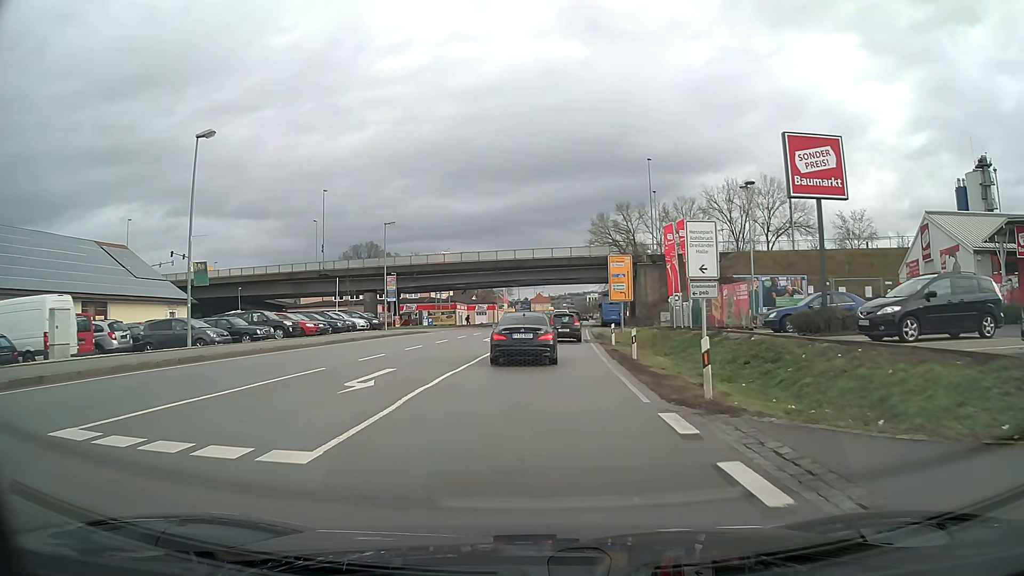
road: primary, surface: asphalt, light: Day
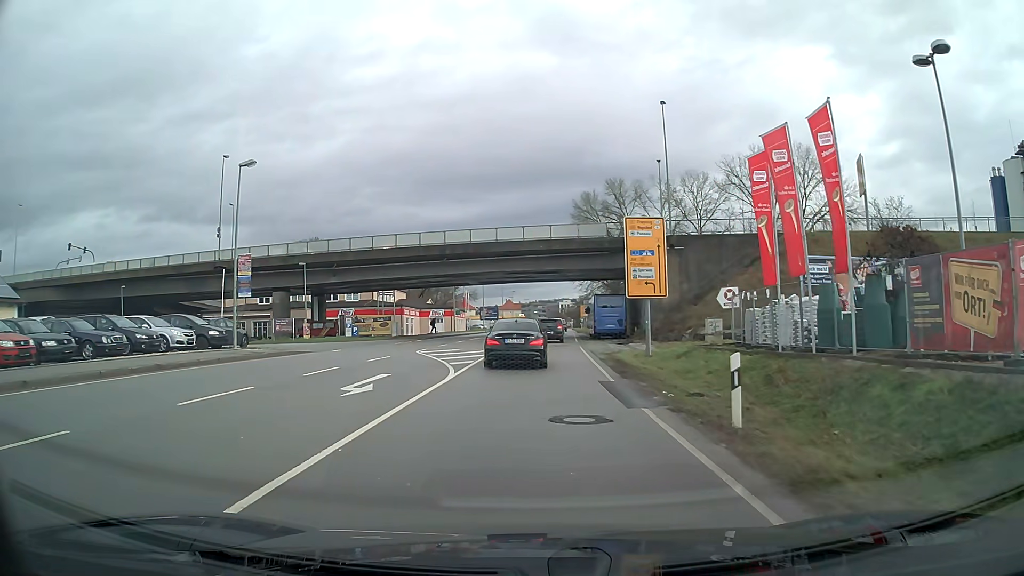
(+0.5, +21.8) m; +3°
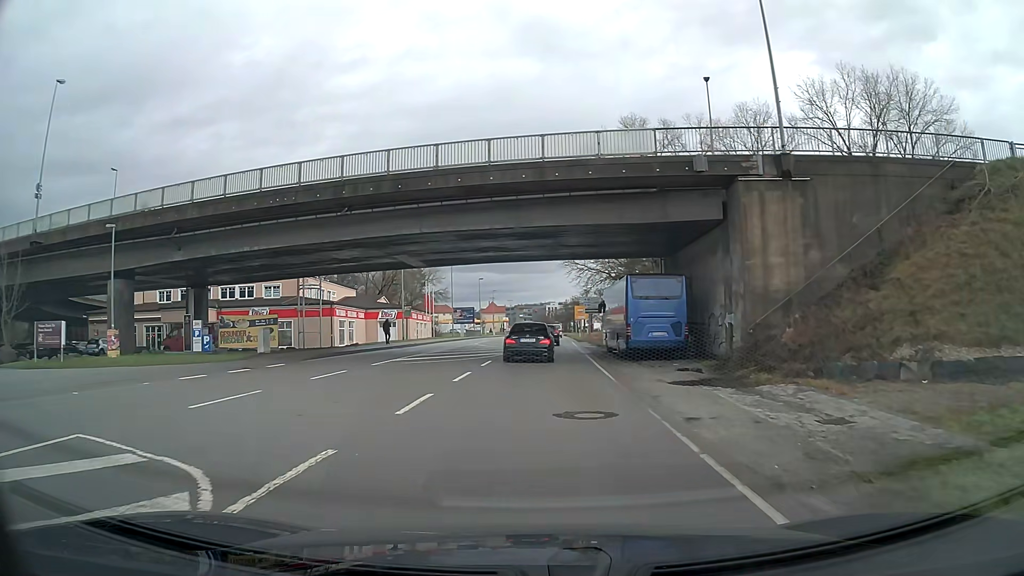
(+0.3, +25.2) m; +1°
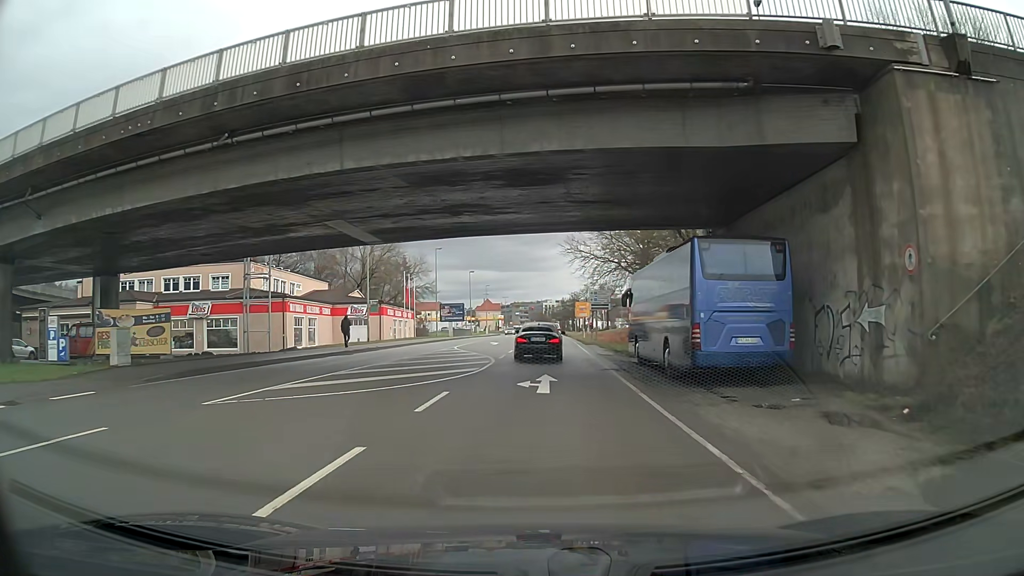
(0.0, +11.7) m; +1°
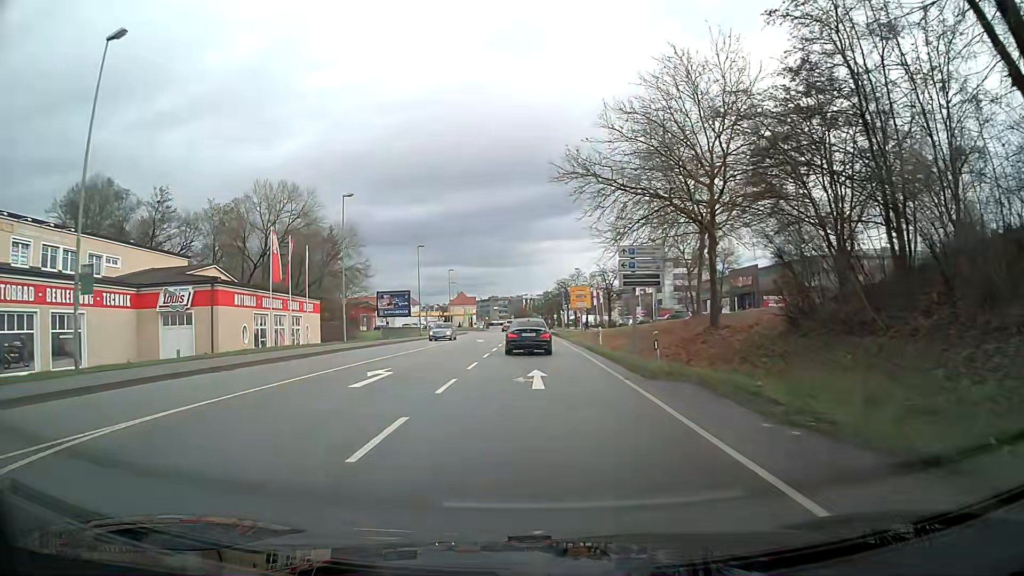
(+0.2, +31.7) m; +1°
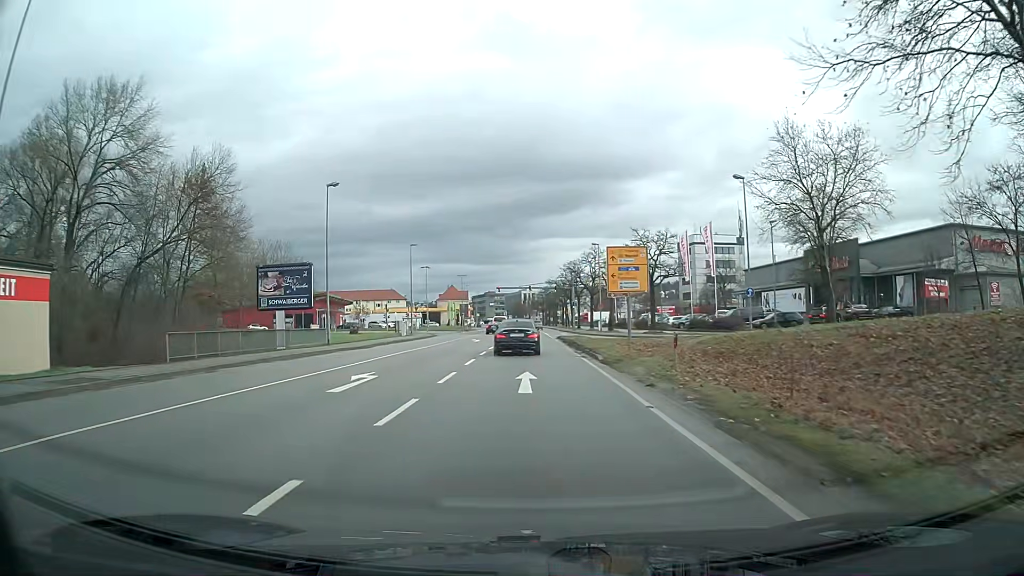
(+0.3, +34.0) m; 0°
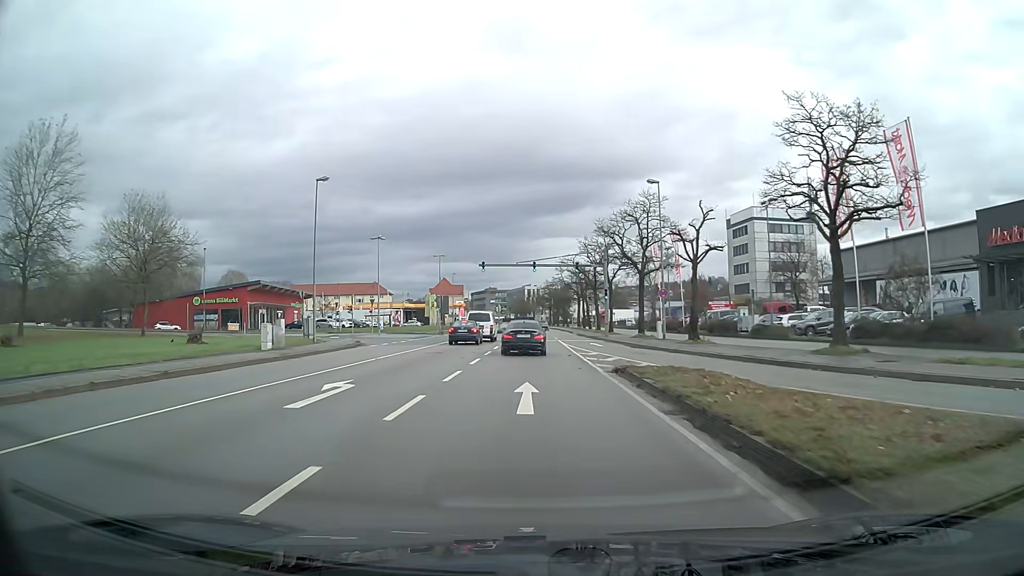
(-0.2, +35.6) m; 0°
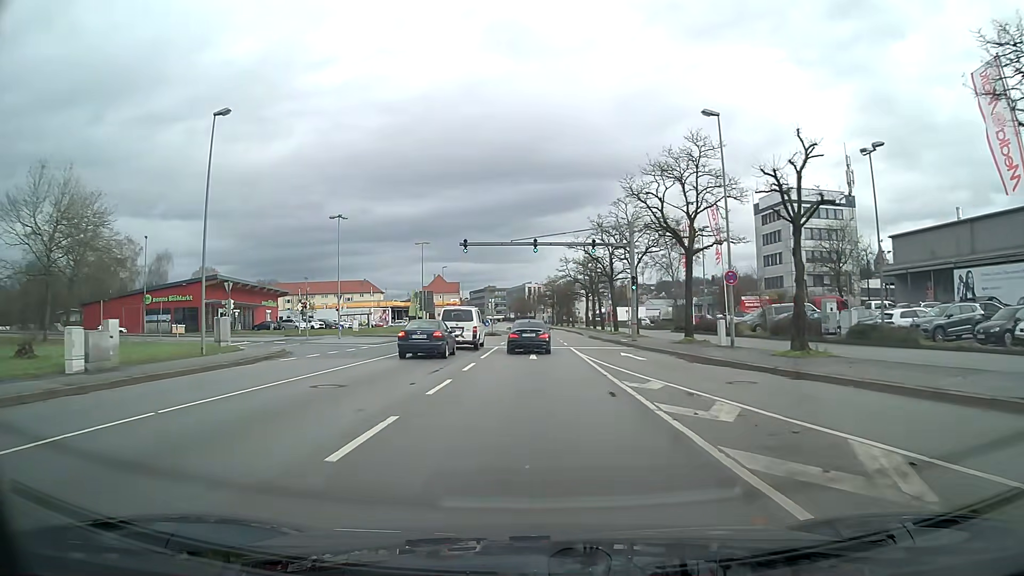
(0.0, +14.7) m; 0°
(0, +10) (0, +20) (0, +30) (0, +40) (0, +50) (0, +60) (0, +70) (0, +80) (0, +90) (-1, +100) m
